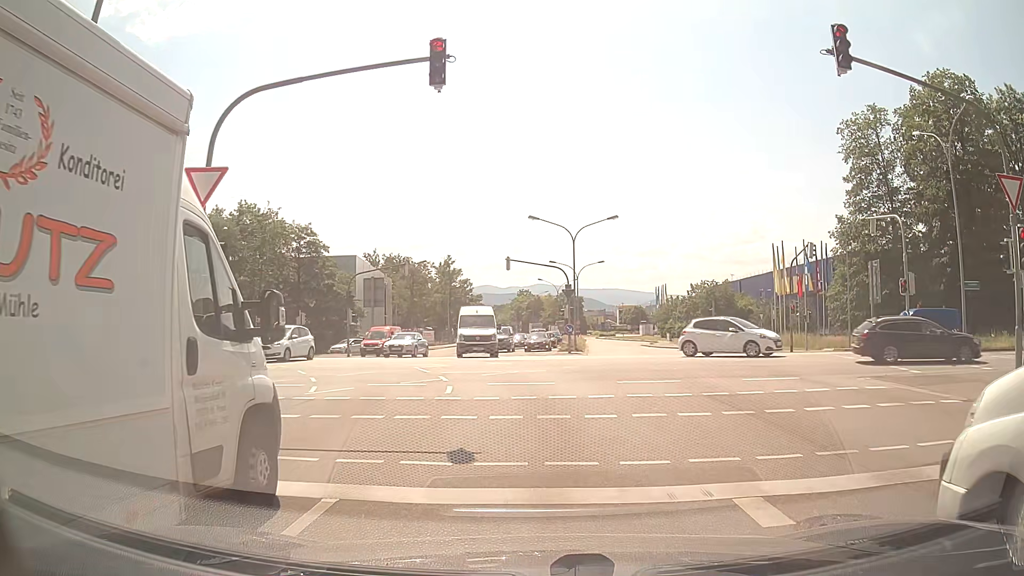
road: secondary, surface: asphalt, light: Day
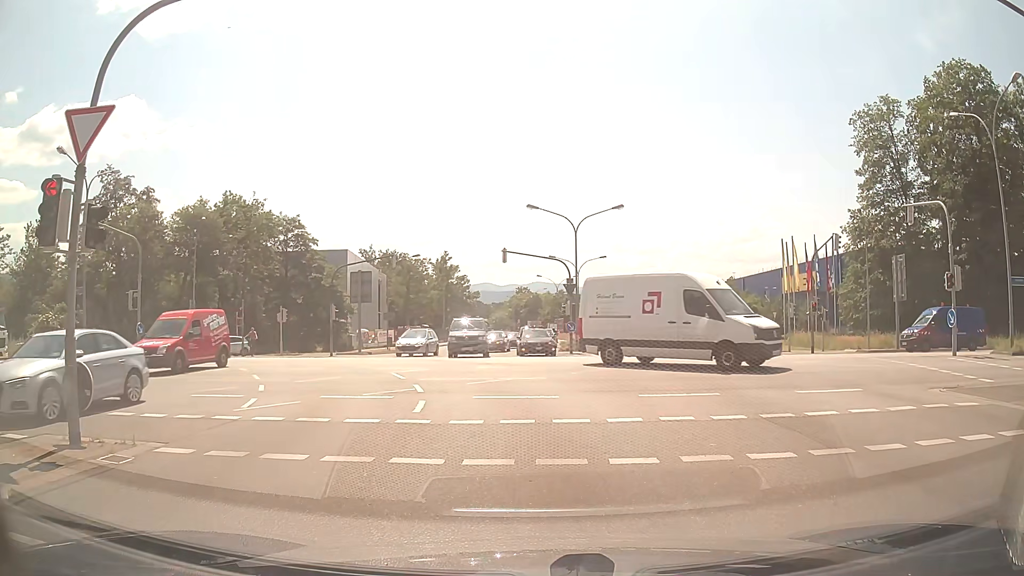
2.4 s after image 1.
(0.0, +3.3) m; +1°
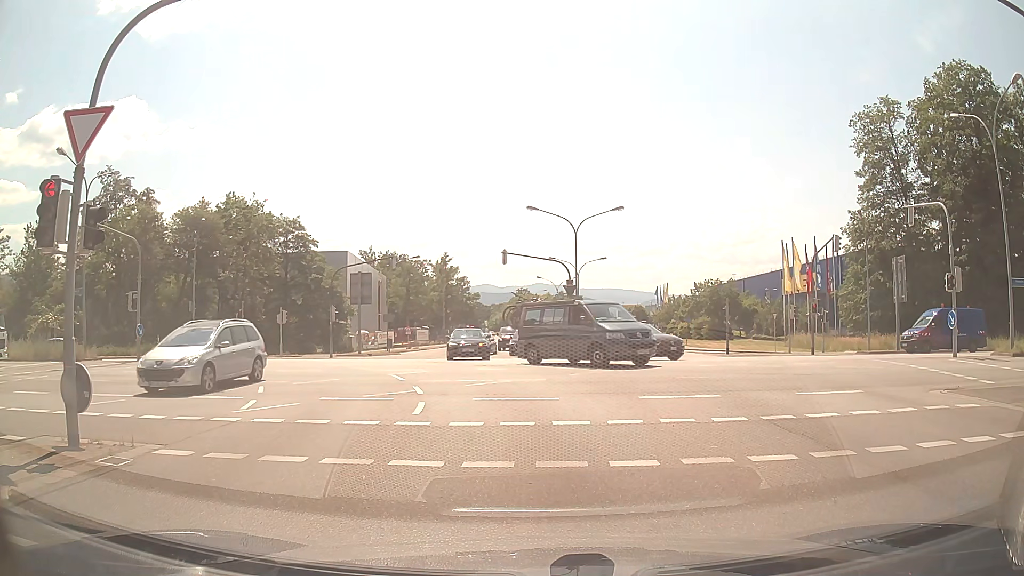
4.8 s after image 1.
(0.0, +0.1) m; 0°
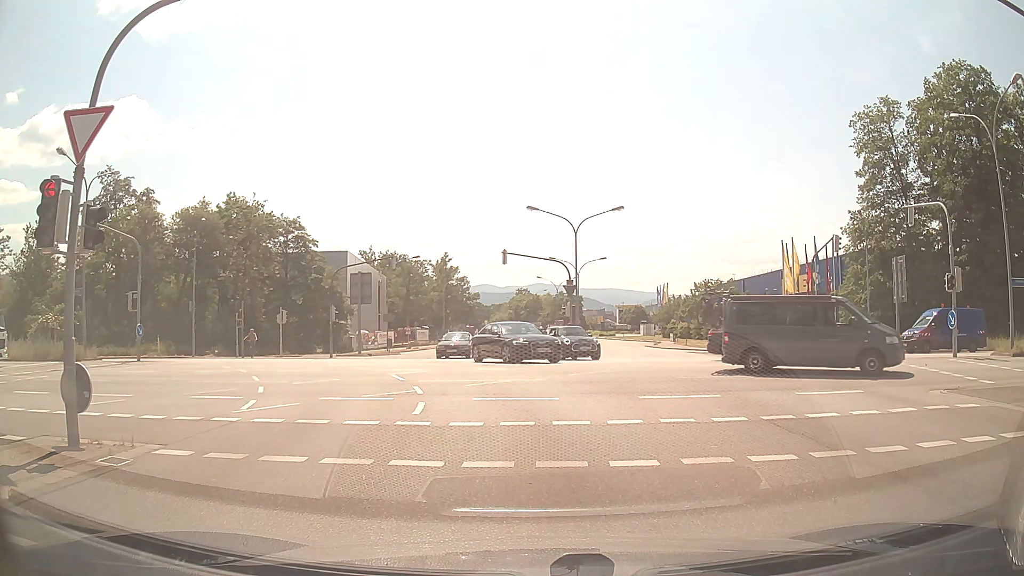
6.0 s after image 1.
(0.0, 0.0) m; 0°
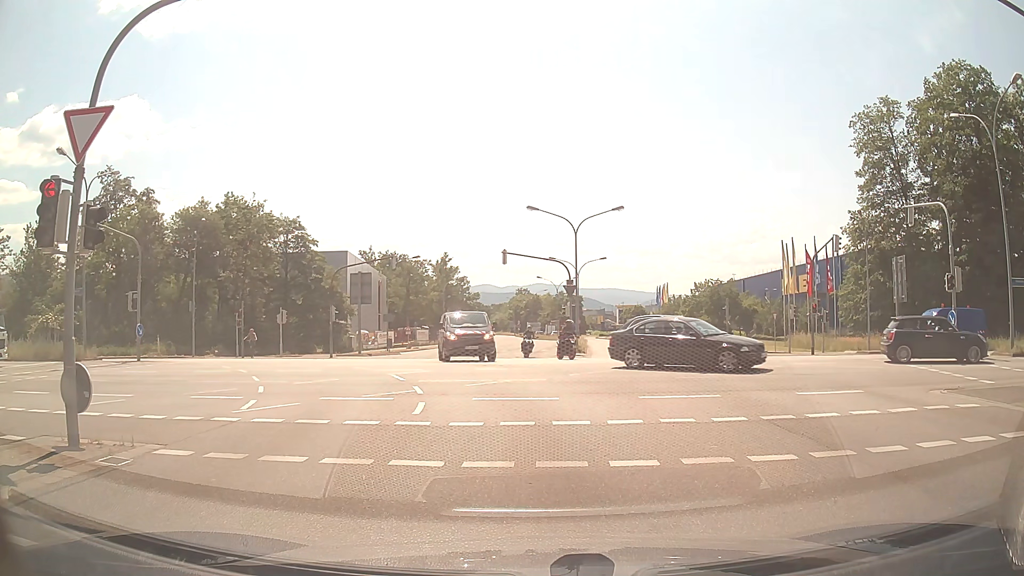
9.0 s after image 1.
(0.0, 0.0) m; 0°
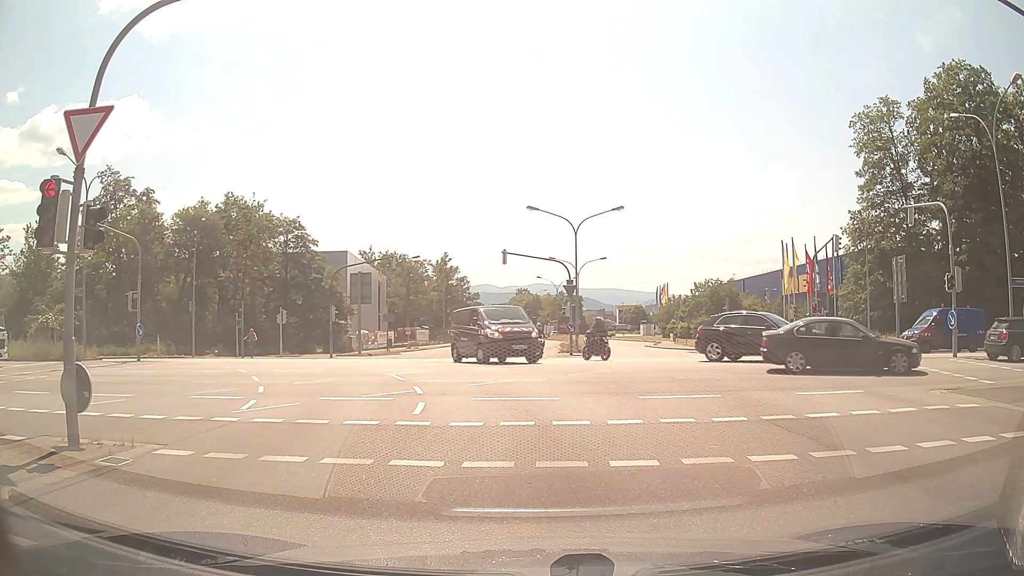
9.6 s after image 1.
(0.0, 0.0) m; 0°
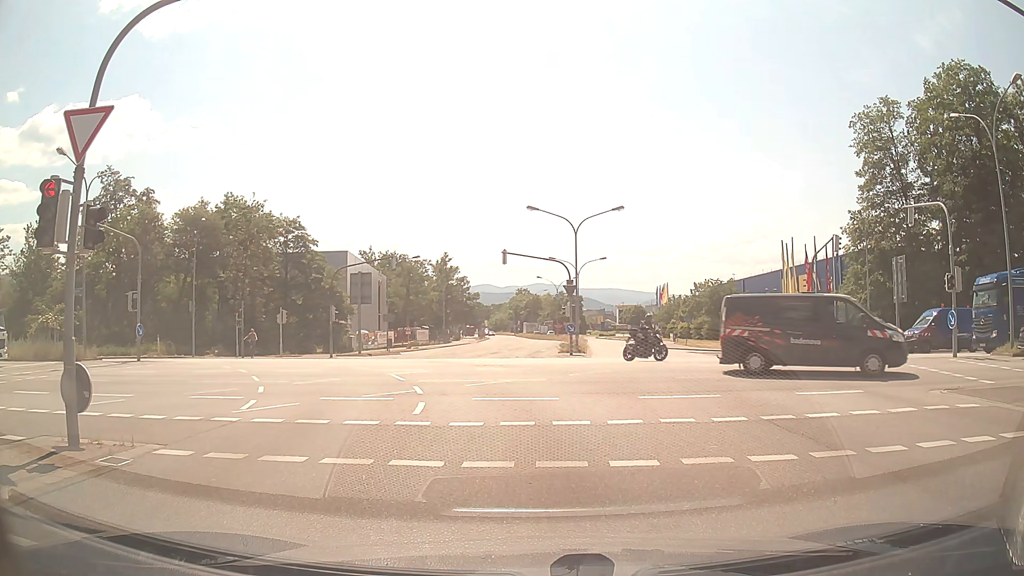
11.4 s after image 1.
(0.0, 0.0) m; 0°
